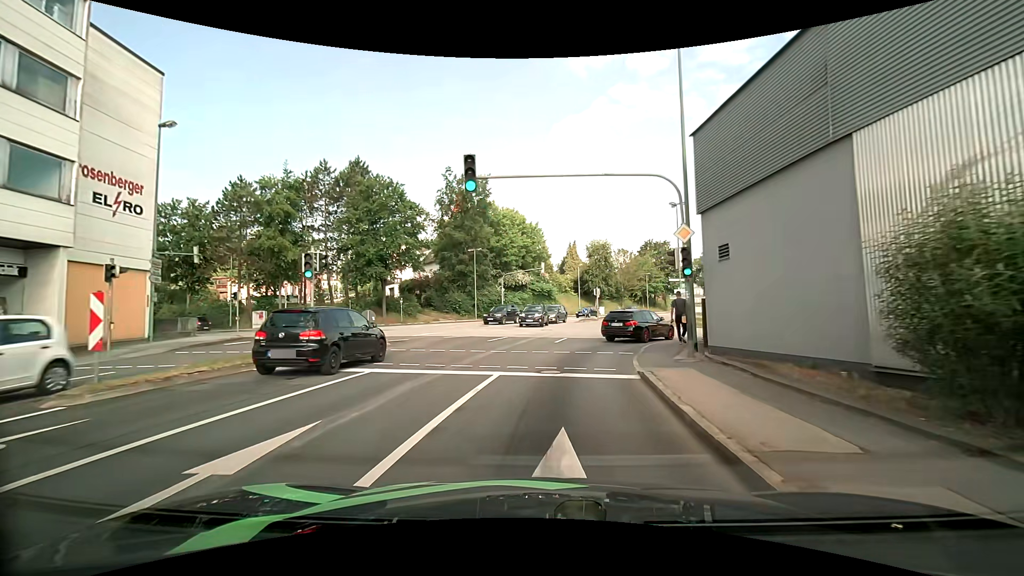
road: tertiary_link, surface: asphalt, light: Day
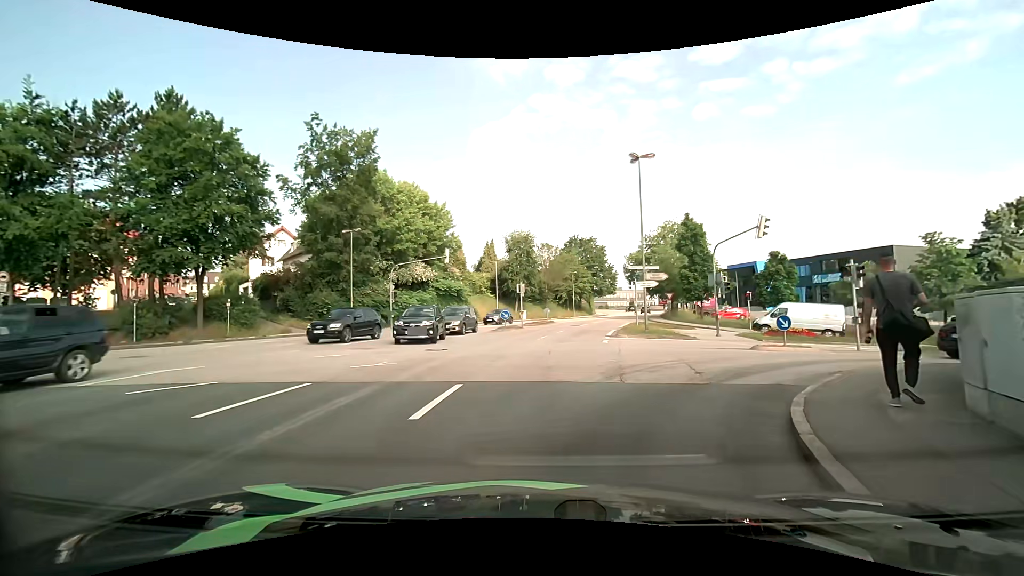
(+1.2, +14.8) m; +10°
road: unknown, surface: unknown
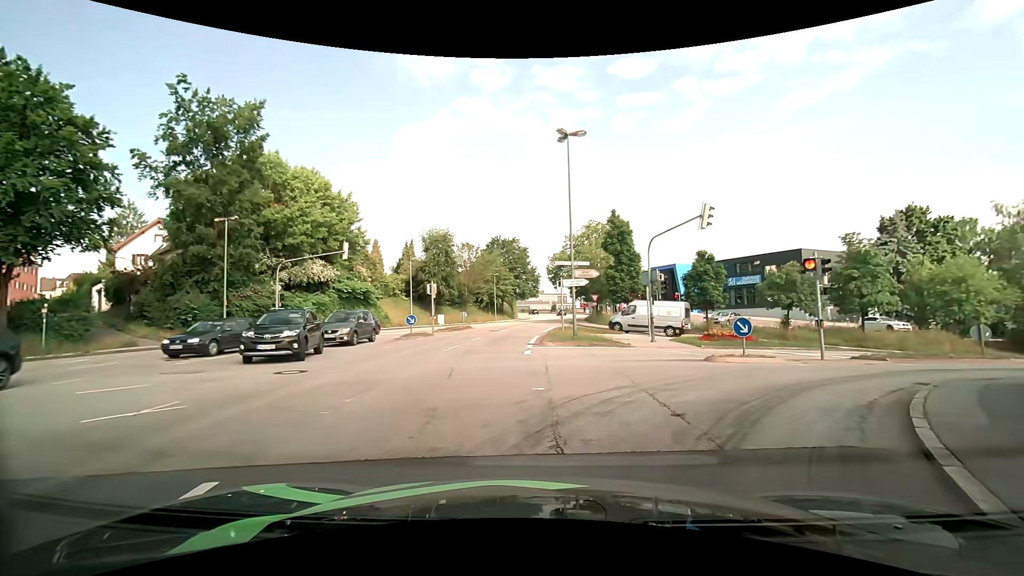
(+0.3, +4.7) m; +8°
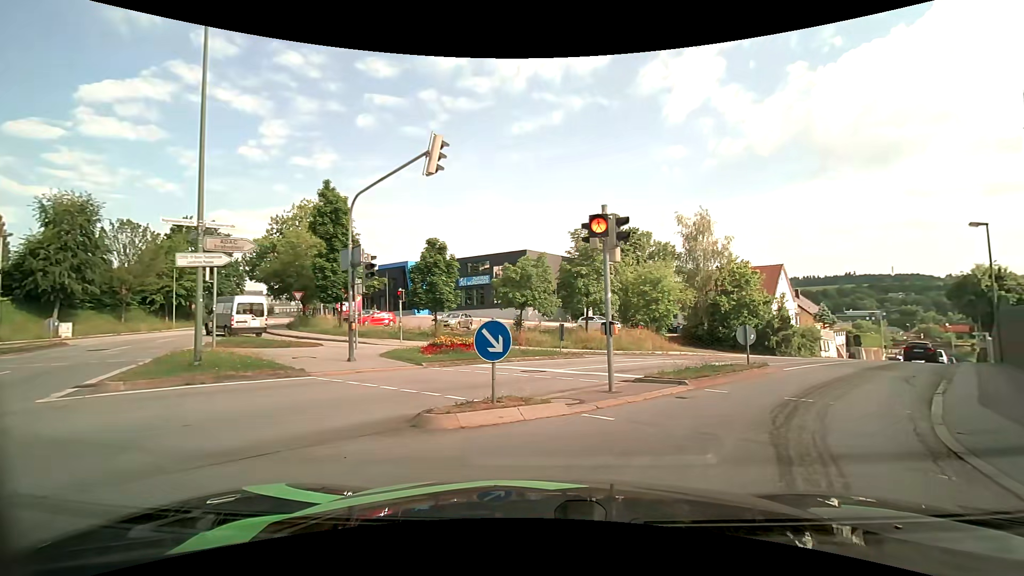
(+2.6, +9.2) m; +33°
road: tertiary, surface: asphalt
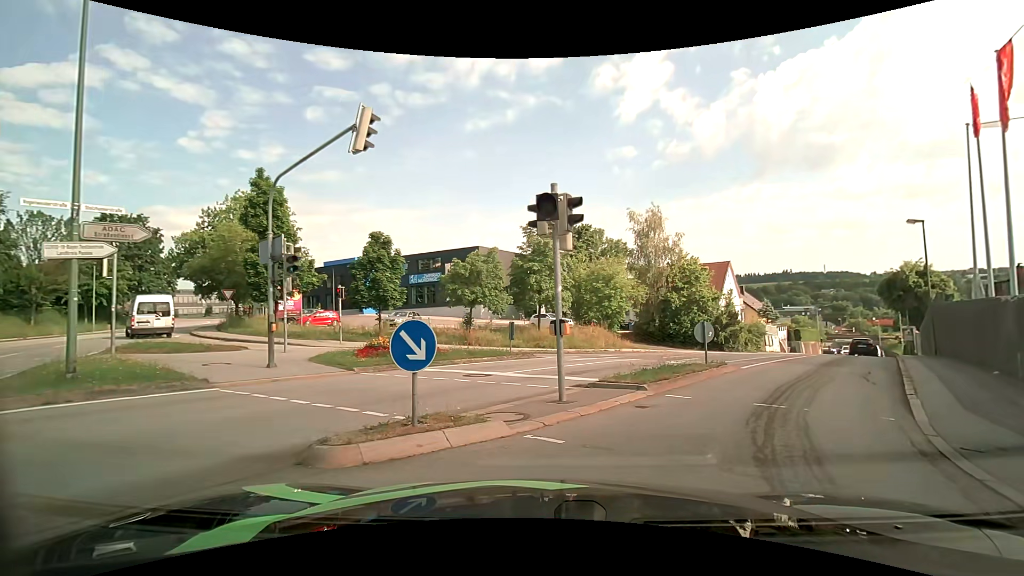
(+0.1, +1.4) m; +5°
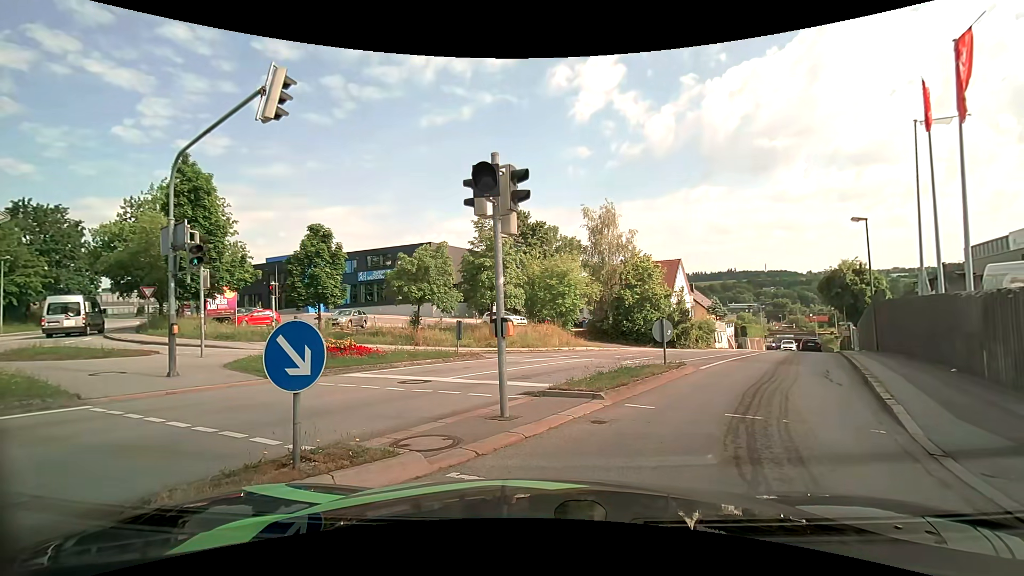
(0.0, +1.3) m; +3°
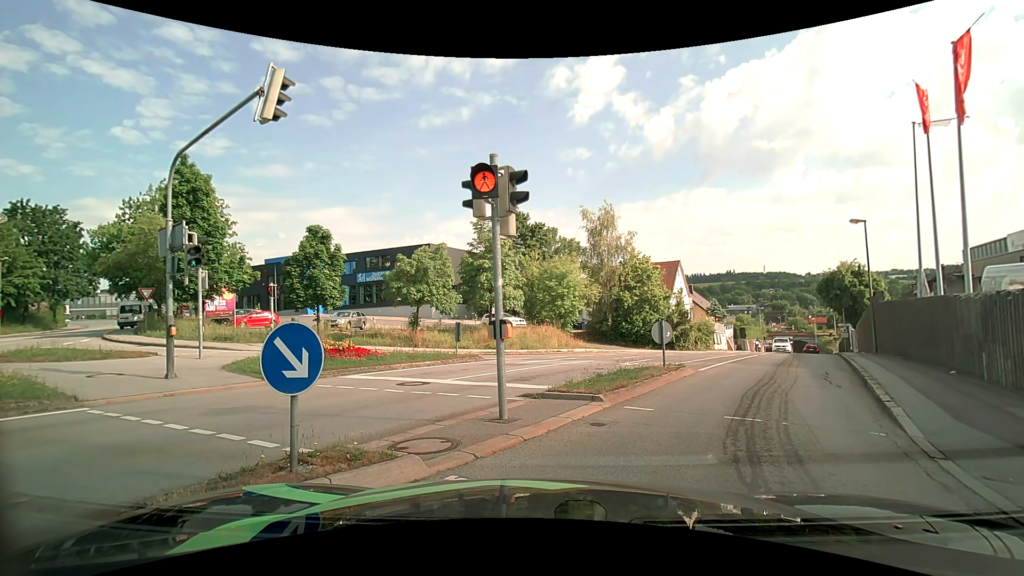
(0.0, +0.1) m; 0°
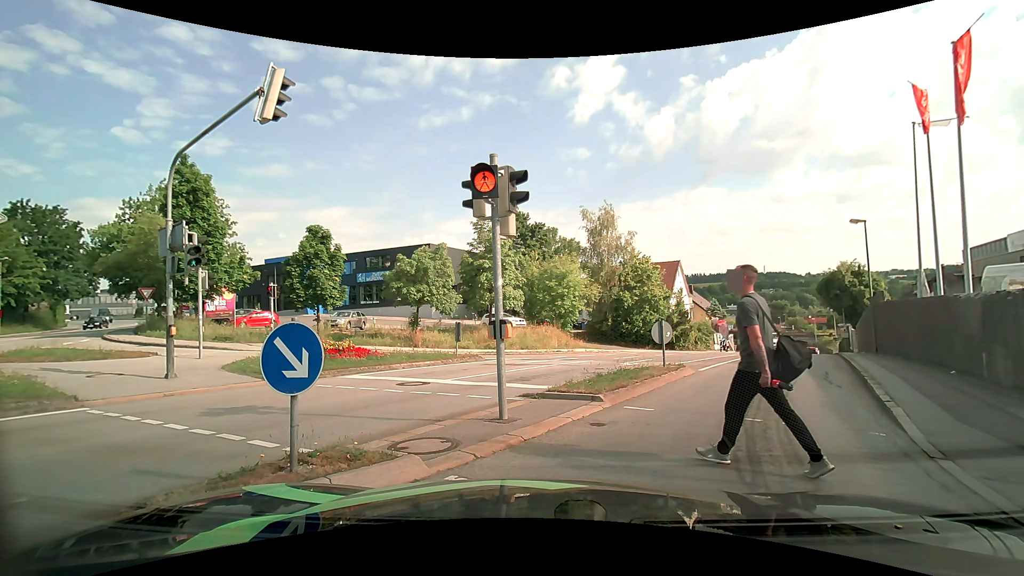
(0.0, 0.0) m; 0°
(+3, +9) (+8, +18) (+13, +27) (+18, +35) (+23, +44) (+28, +52) (+33, +61) (+39, +70) (+44, +78) (+49, +87) m
